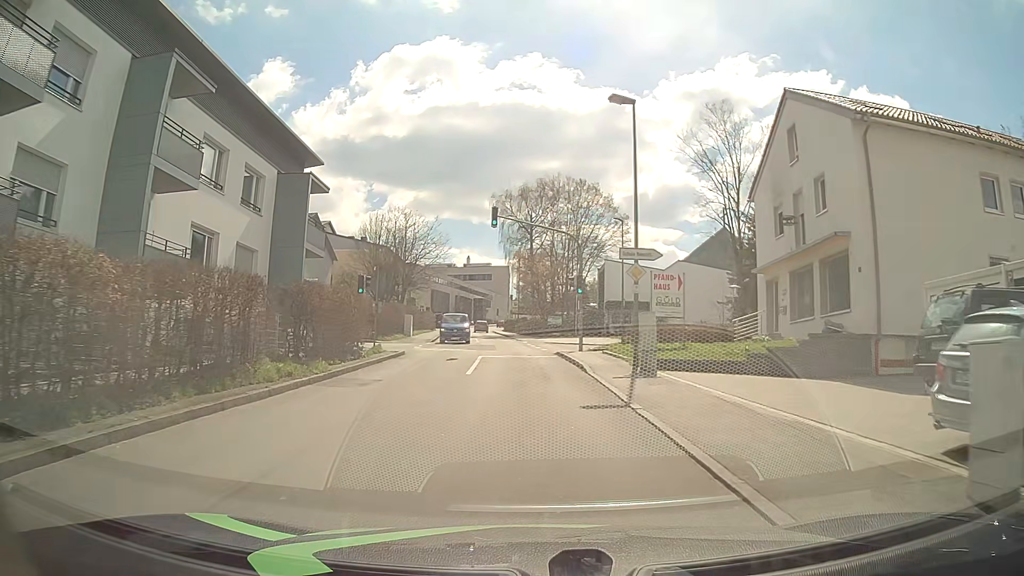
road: unclassified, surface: asphalt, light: Day
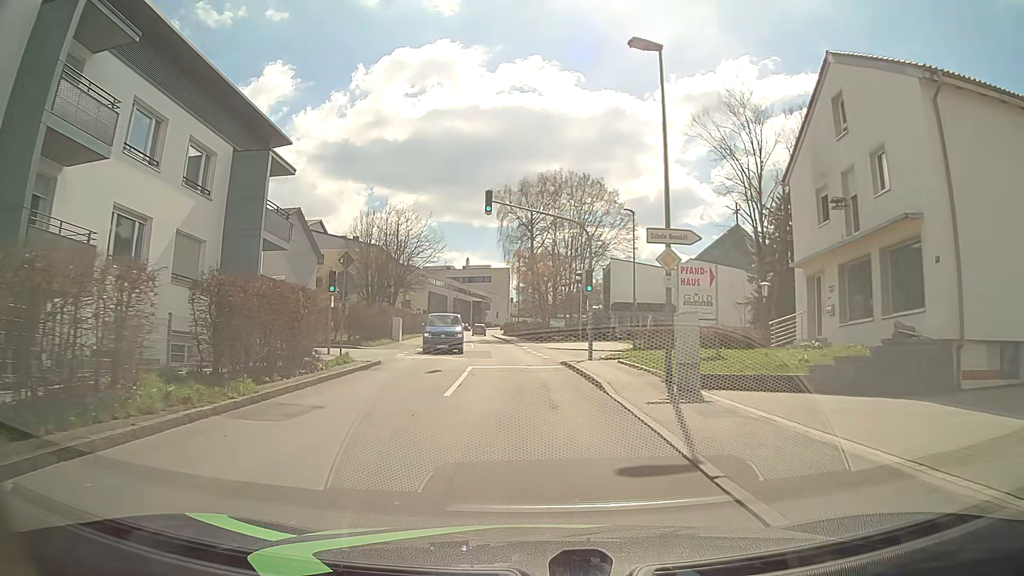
(0.0, +4.5) m; 0°
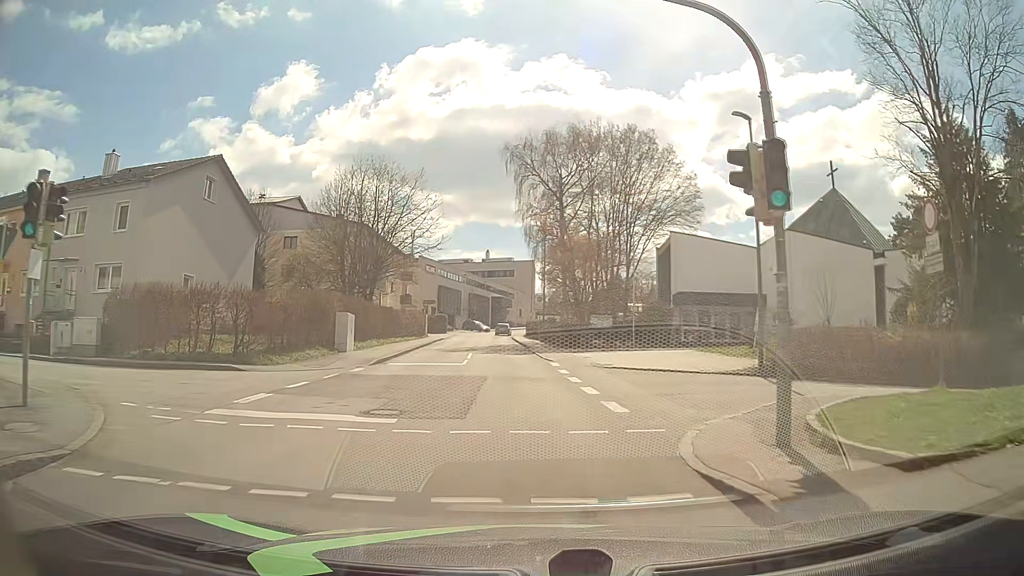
(-0.2, +17.8) m; -1°
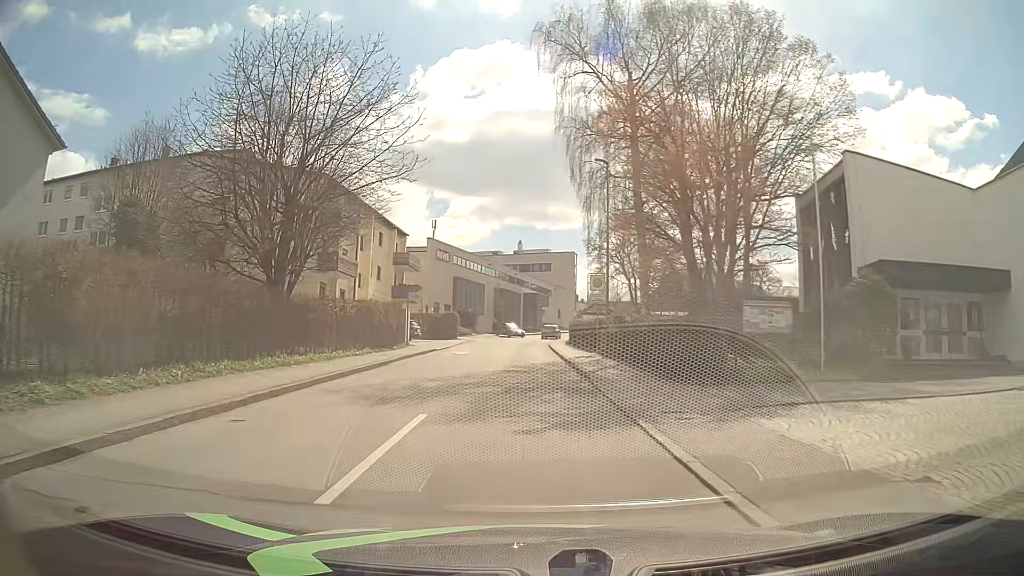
(-1.0, +22.5) m; -4°
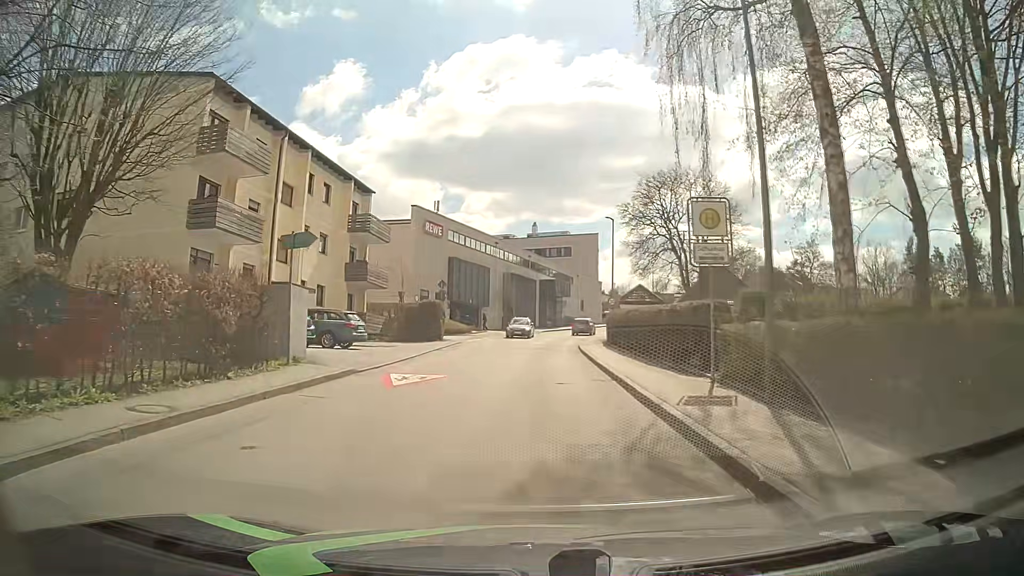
(0.0, +18.1) m; -1°
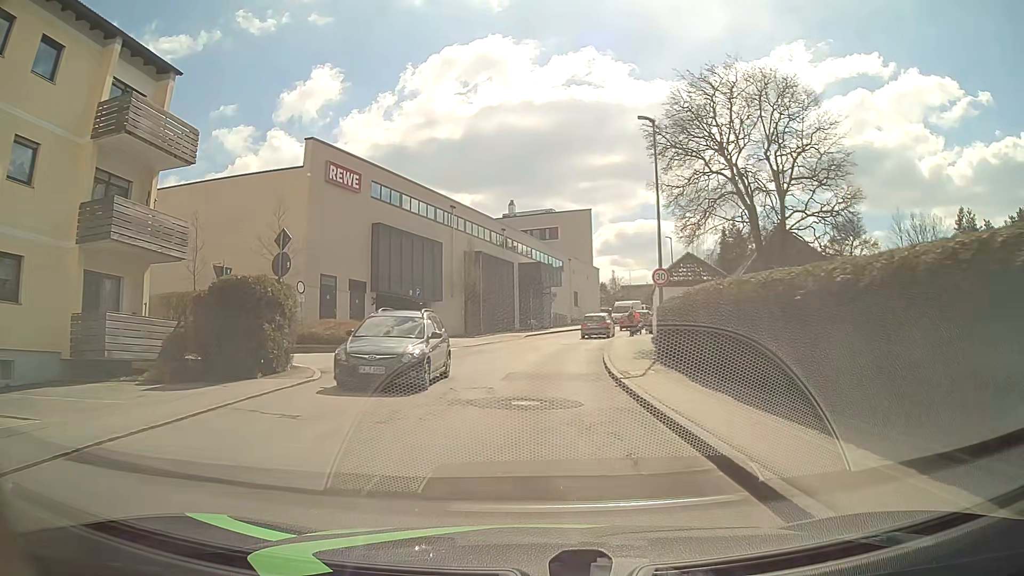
(+0.3, +22.5) m; +2°
